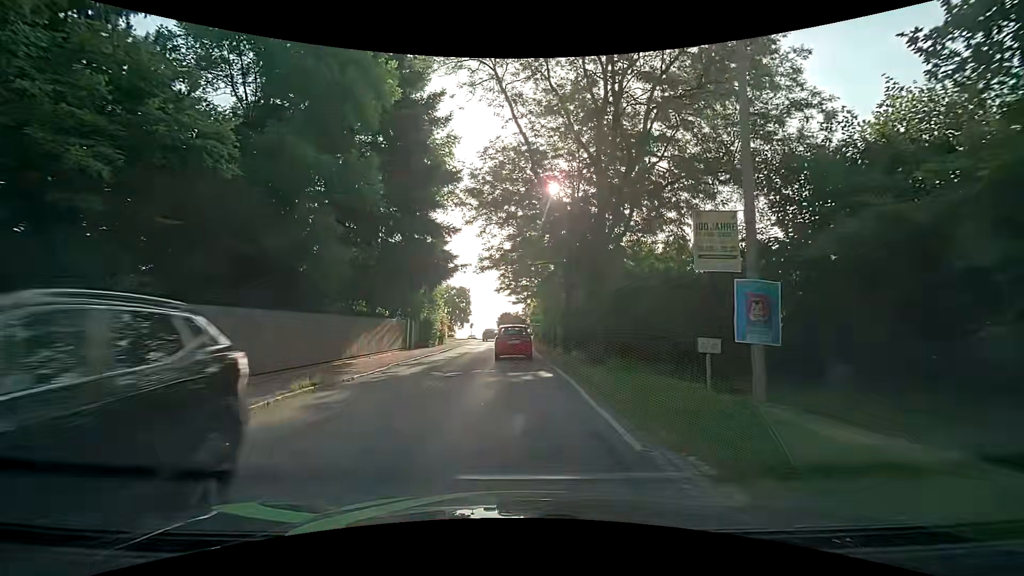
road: secondary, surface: asphalt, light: Day
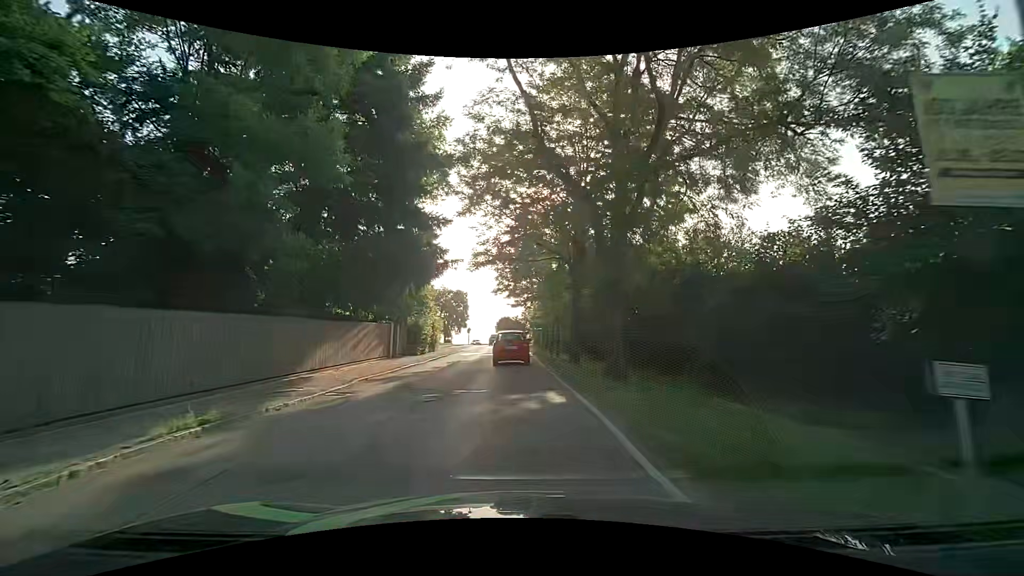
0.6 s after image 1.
(+0.1, +4.0) m; +1°
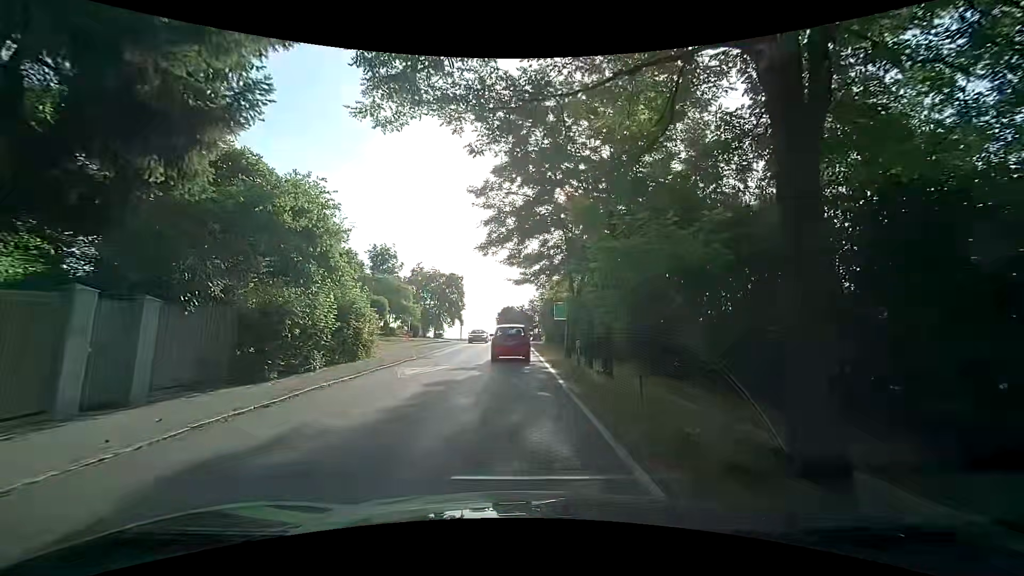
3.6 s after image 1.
(0.0, +20.2) m; -1°
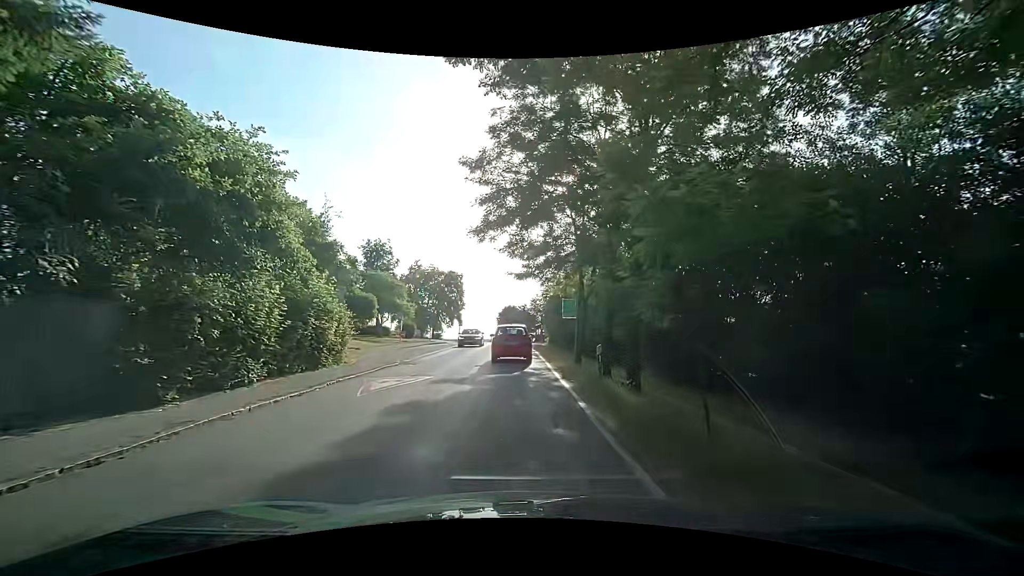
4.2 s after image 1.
(+0.1, +3.8) m; 0°
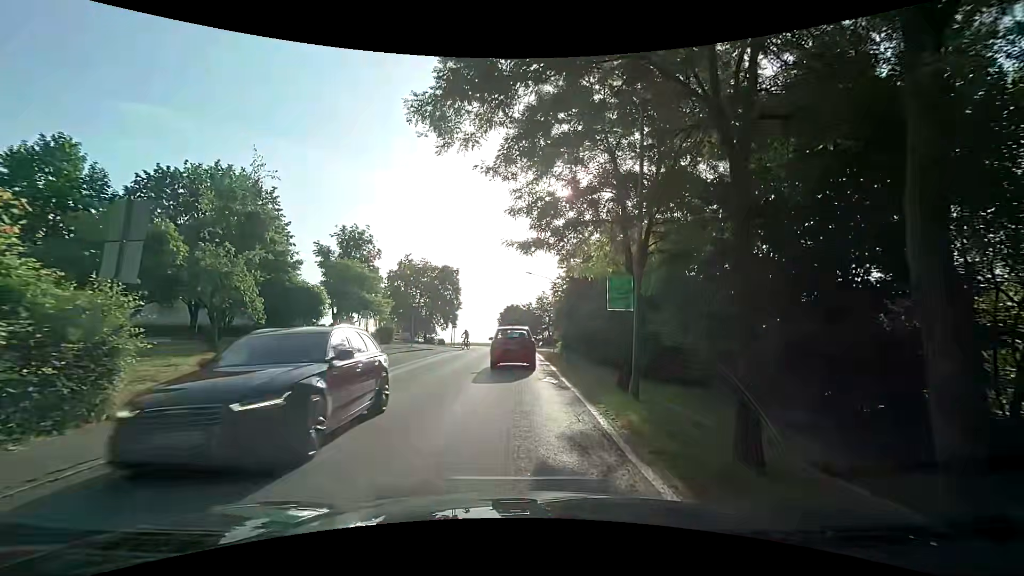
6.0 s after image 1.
(+0.2, +10.7) m; -1°
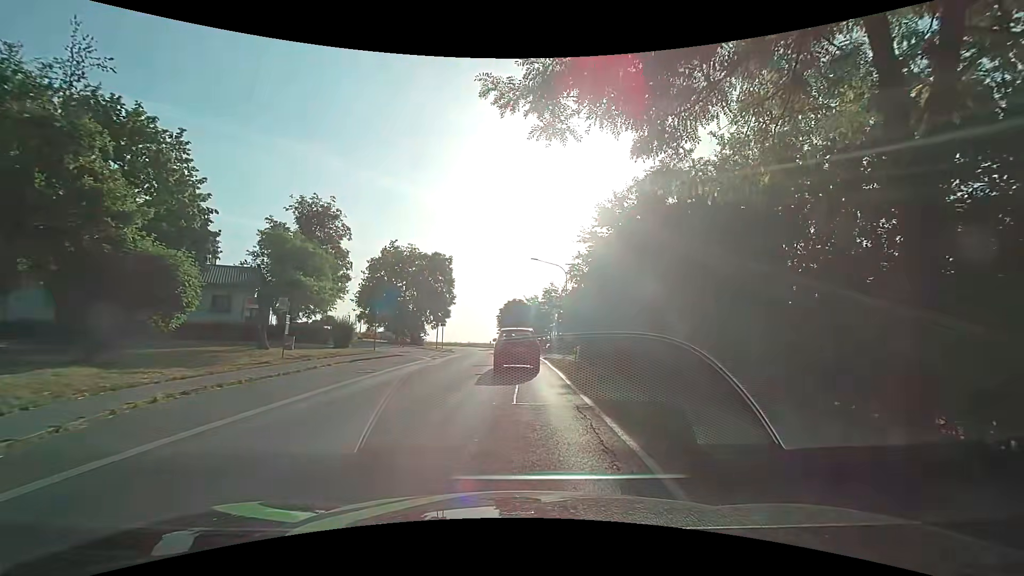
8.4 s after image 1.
(+0.3, +11.6) m; +1°
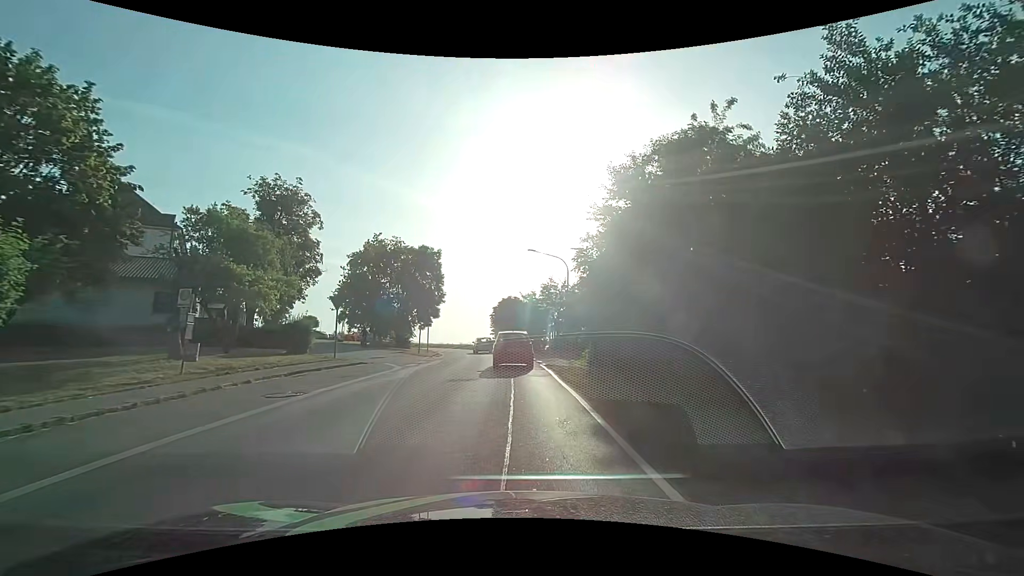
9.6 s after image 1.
(+0.1, +6.0) m; 0°
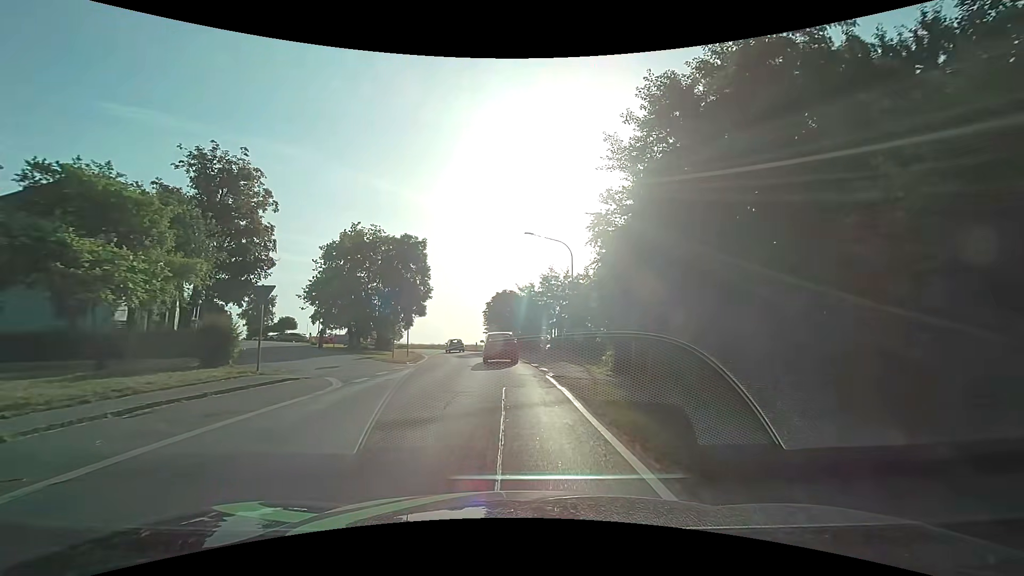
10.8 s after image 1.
(+0.2, +7.1) m; +1°
(0, +10) (0, +20) (-1, +30) (-2, +40) (-4, +50) (-6, +59) (-9, +69) (-12, +78) (-16, +88) (-20, +97) m
